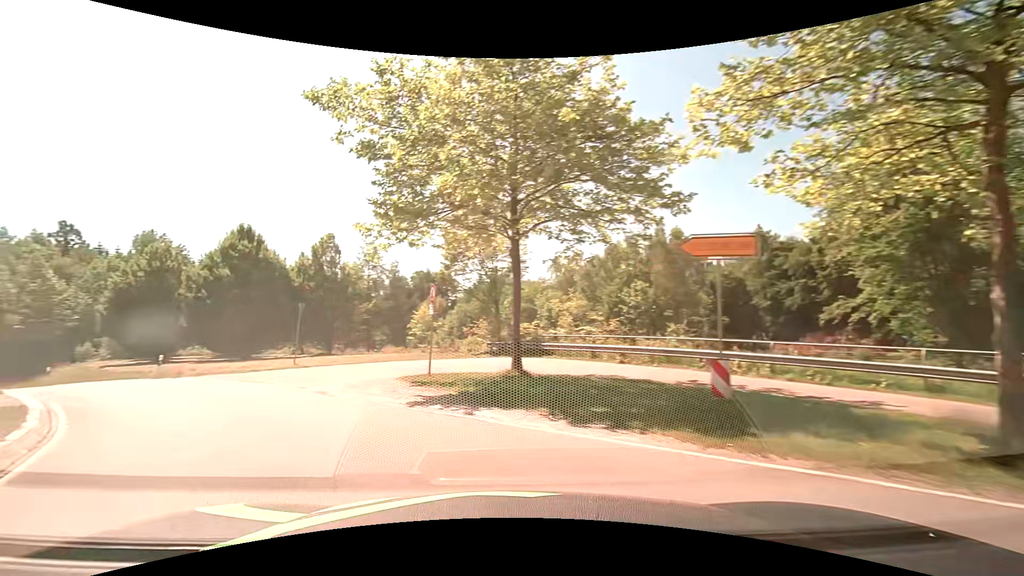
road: primary_link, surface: asphalt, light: Day
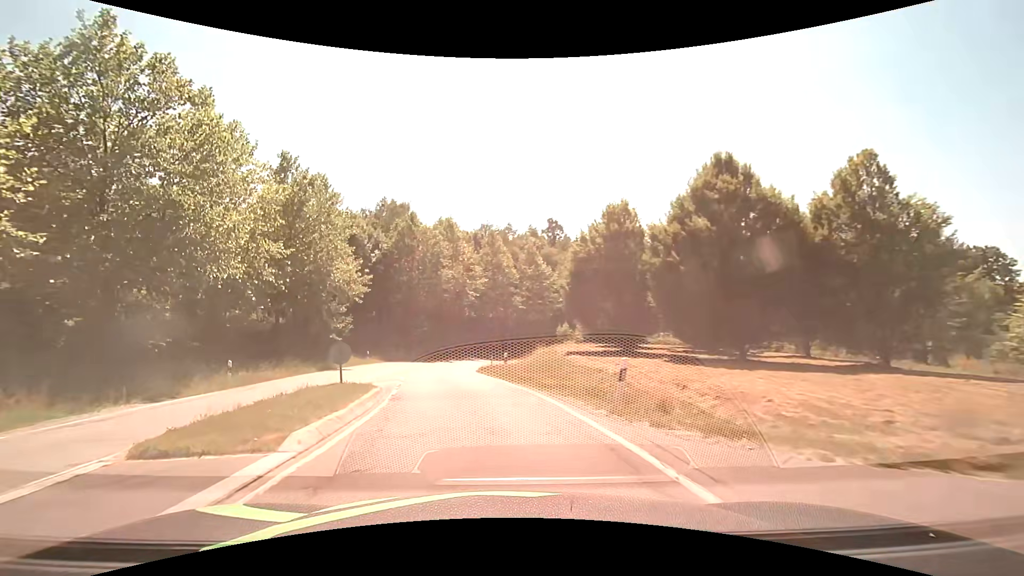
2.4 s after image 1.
(-8.6, +15.4) m; -48°
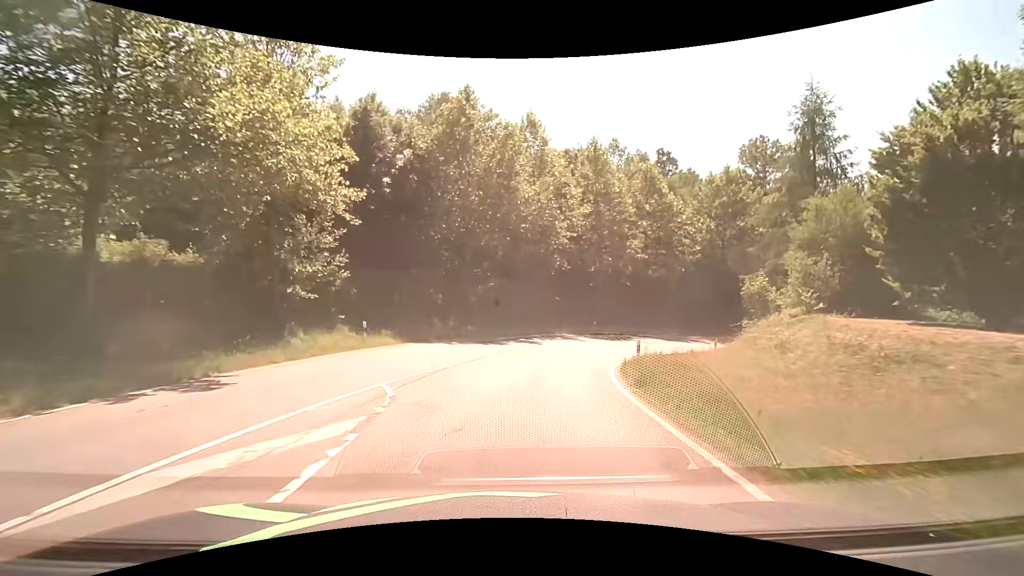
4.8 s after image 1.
(-3.2, +25.5) m; -8°
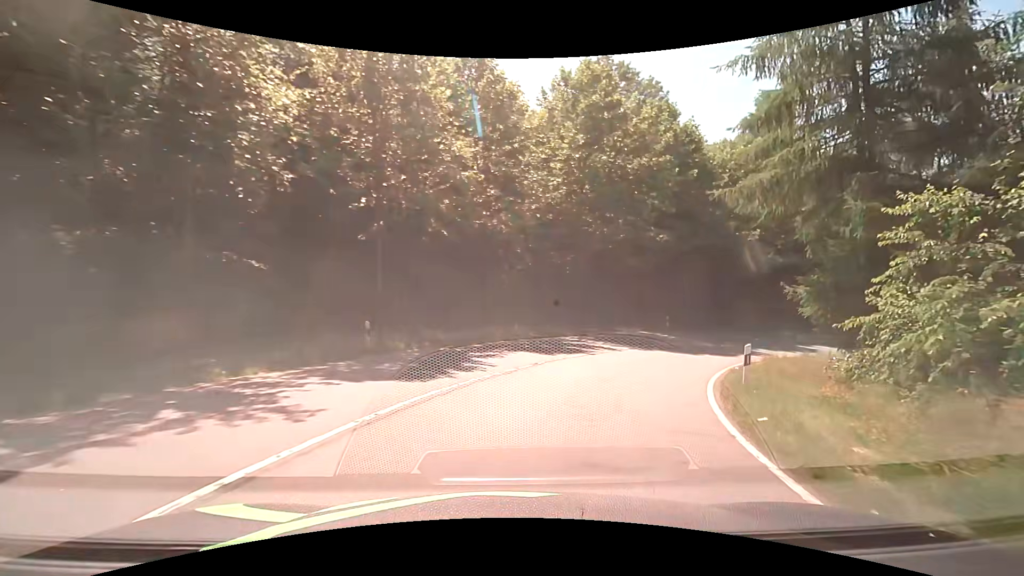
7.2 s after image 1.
(+4.2, +26.4) m; +23°
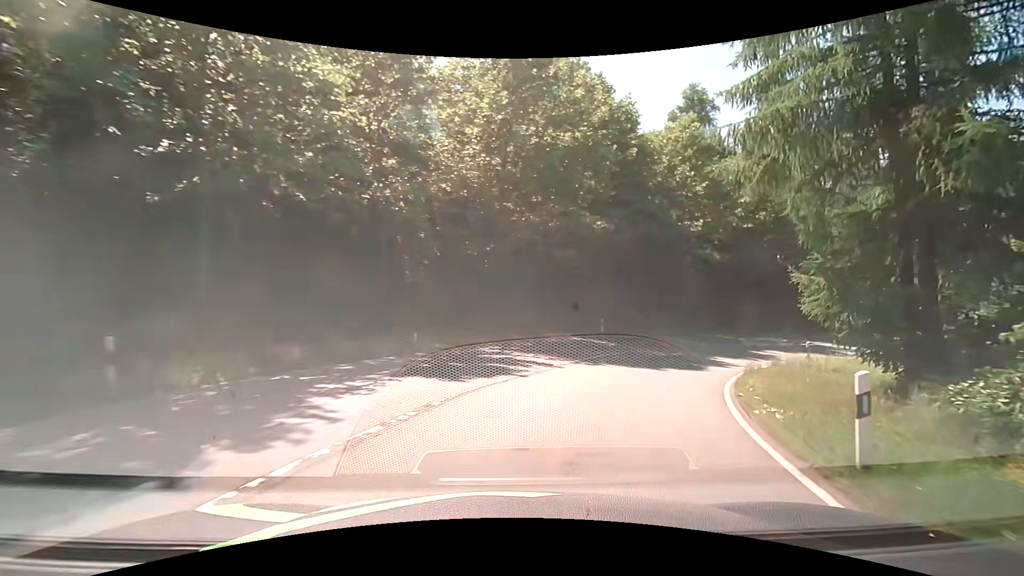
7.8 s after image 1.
(+0.5, +6.4) m; +9°
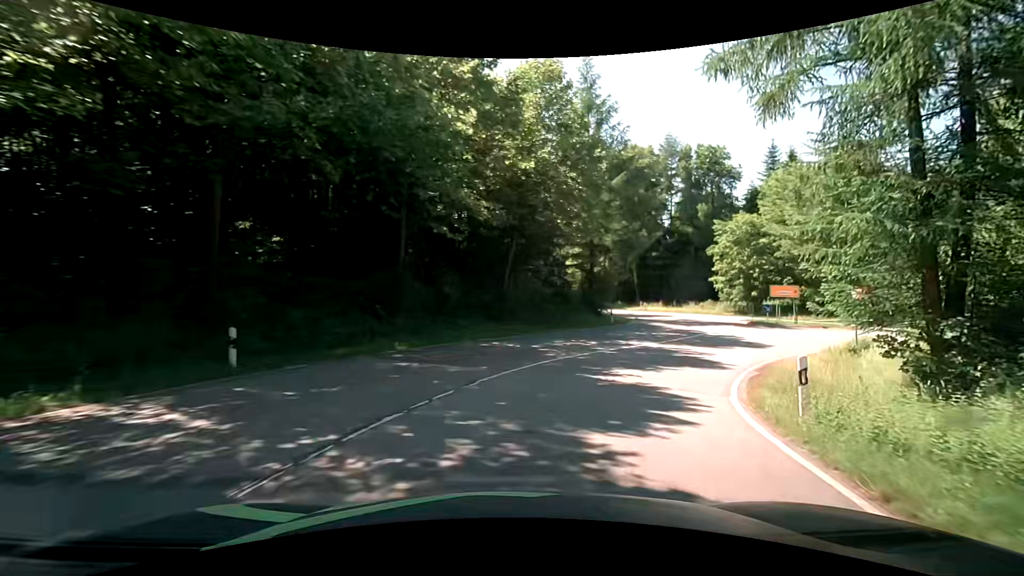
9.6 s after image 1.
(+4.8, +17.7) m; +31°
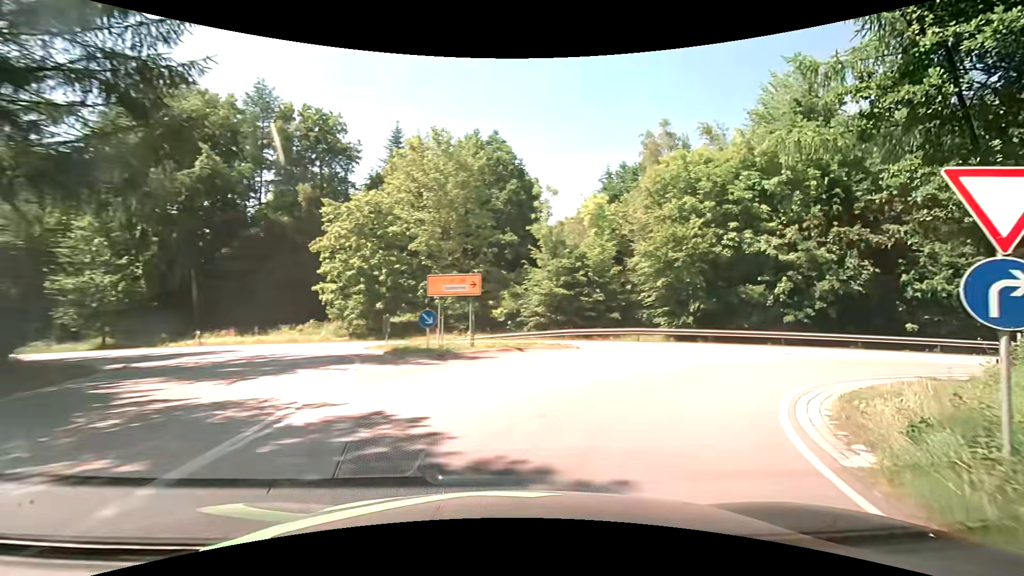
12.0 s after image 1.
(+7.2, +20.4) m; +42°
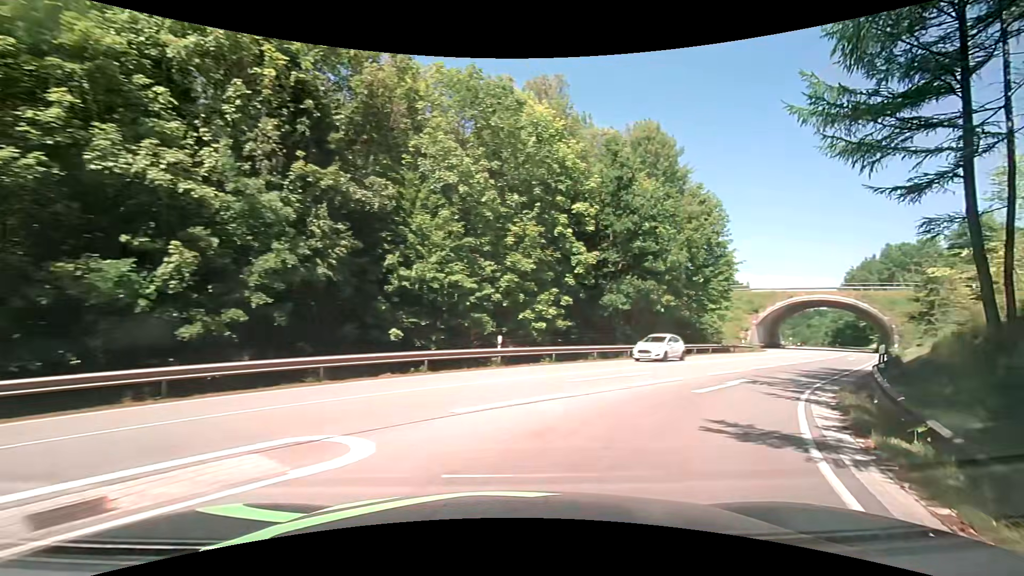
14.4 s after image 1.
(+8.1, +15.7) m; +58°
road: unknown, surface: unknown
(+3, +10) (+8, +18) (+15, +26) (+21, +33) (+27, +41) (+33, +49) (+40, +57) (+46, +65) (+51, +73) (+56, +82) m
